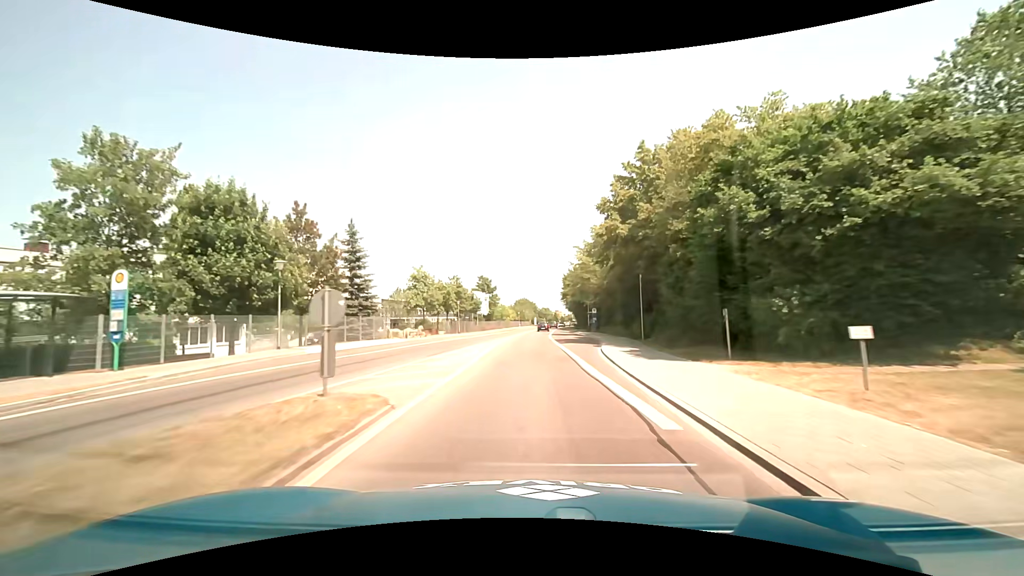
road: primary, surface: asphalt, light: Day
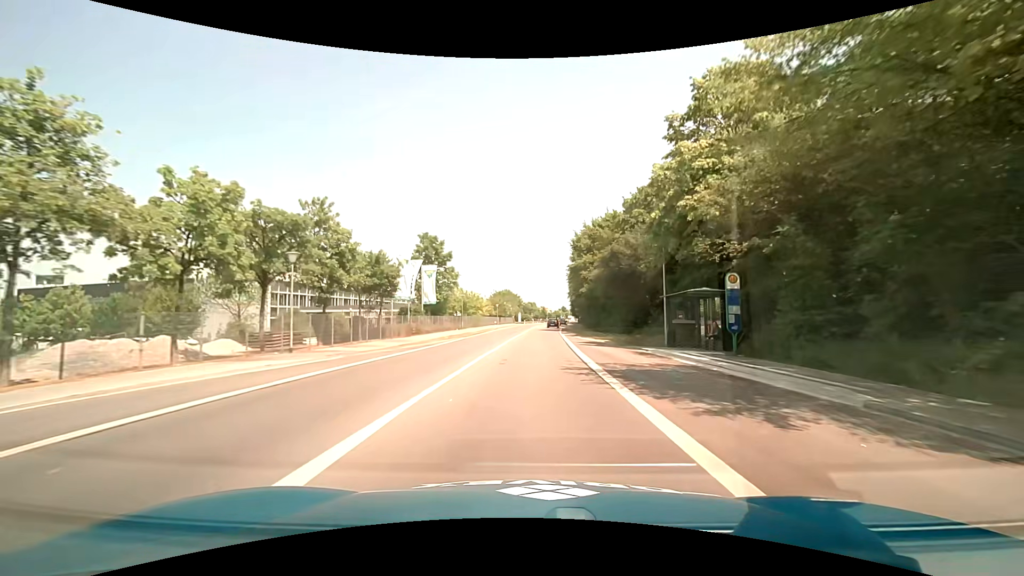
(+0.1, +46.0) m; +2°
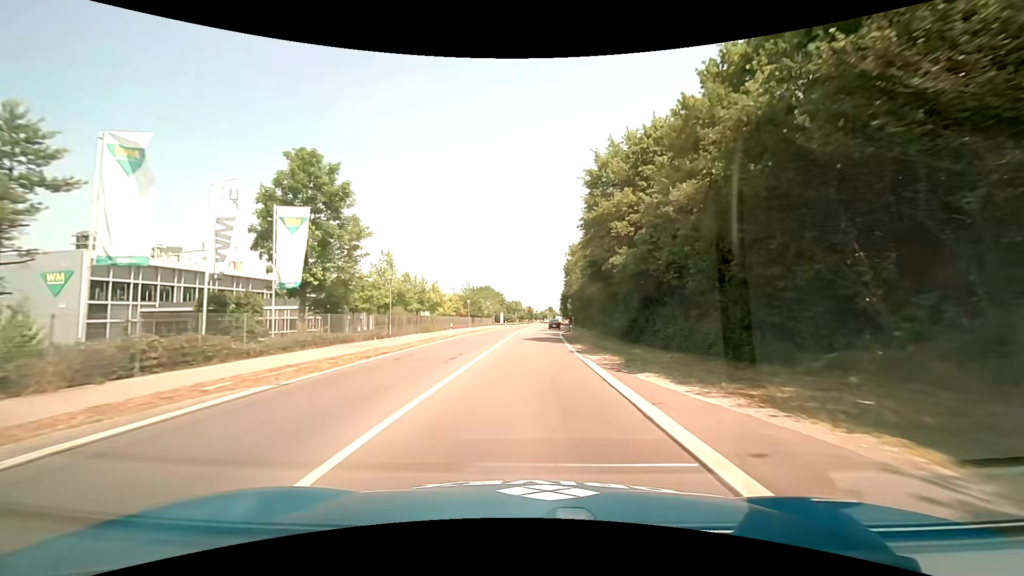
(+0.5, +27.8) m; +2°
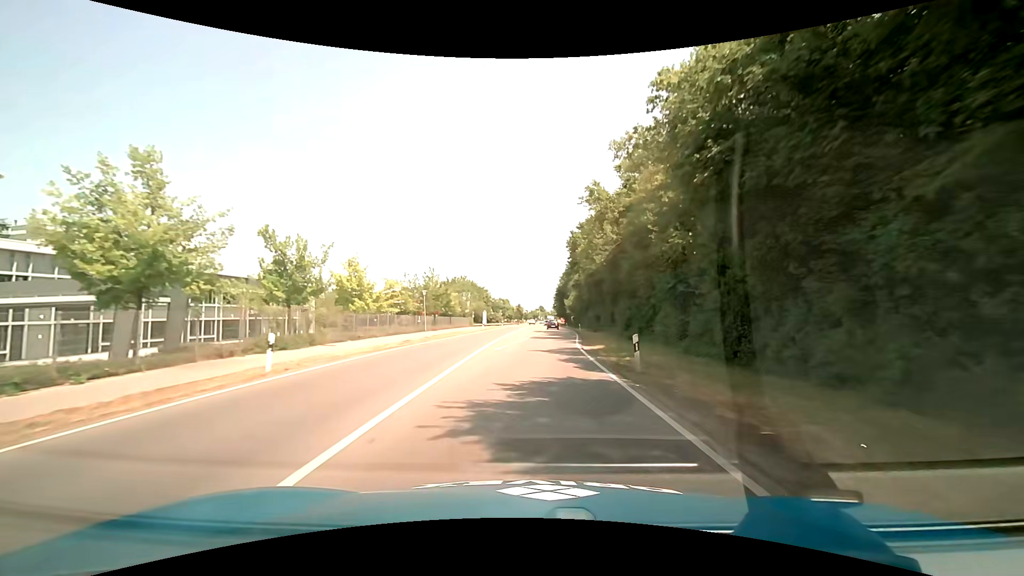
(+0.1, +27.4) m; 0°
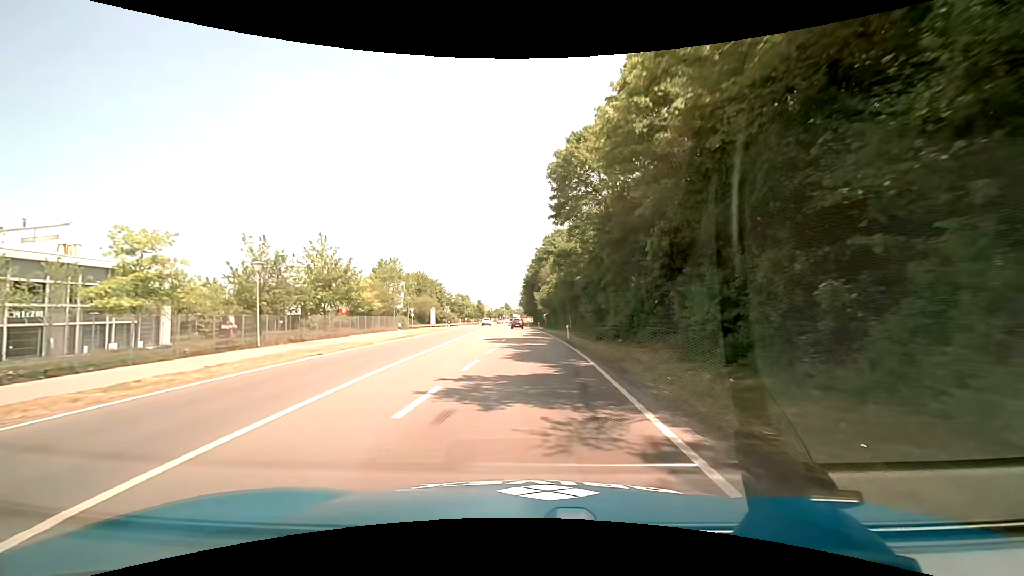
(+1.1, +26.9) m; +4°
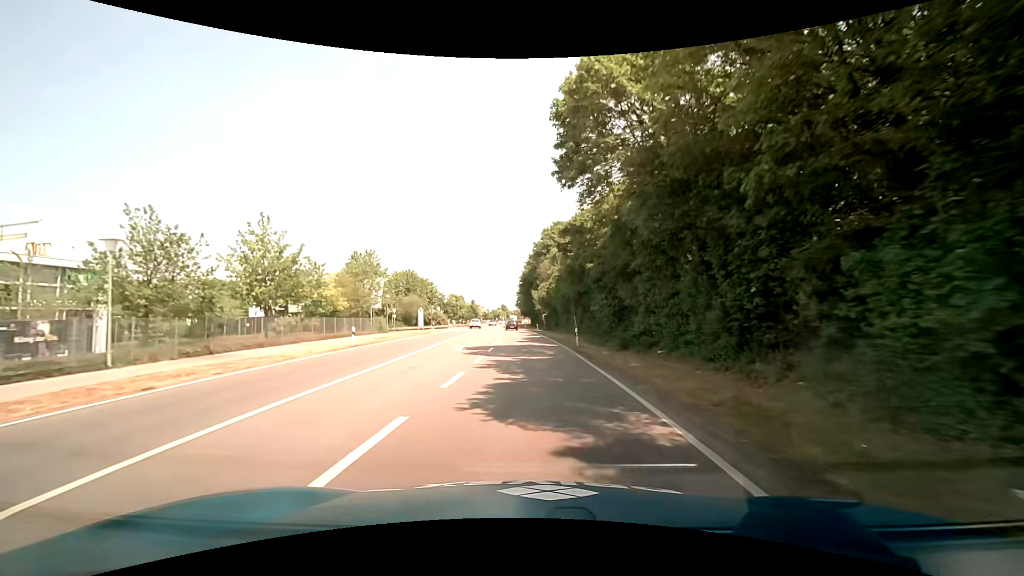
(0.0, +8.9) m; 0°
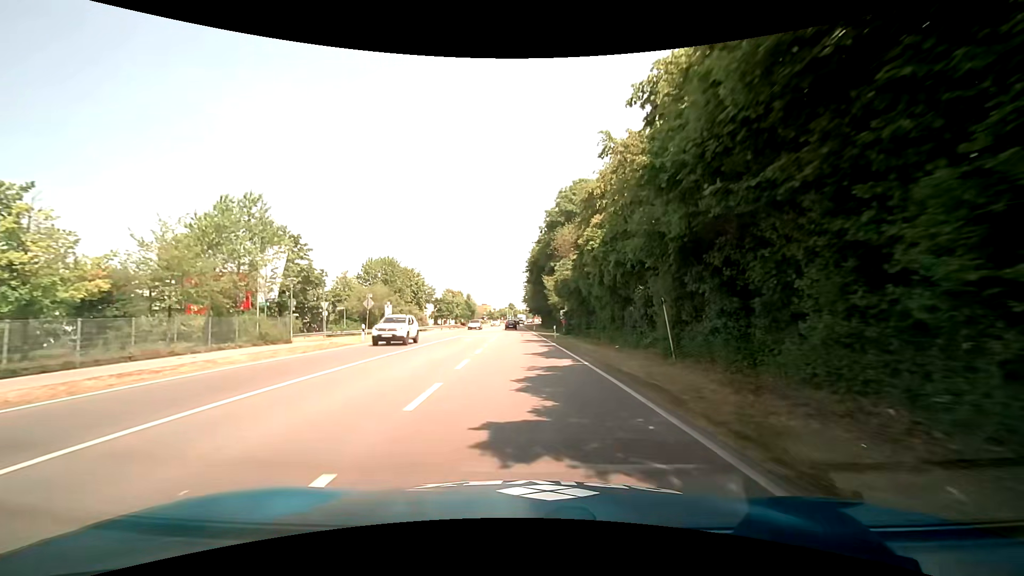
(-0.1, +26.4) m; -1°
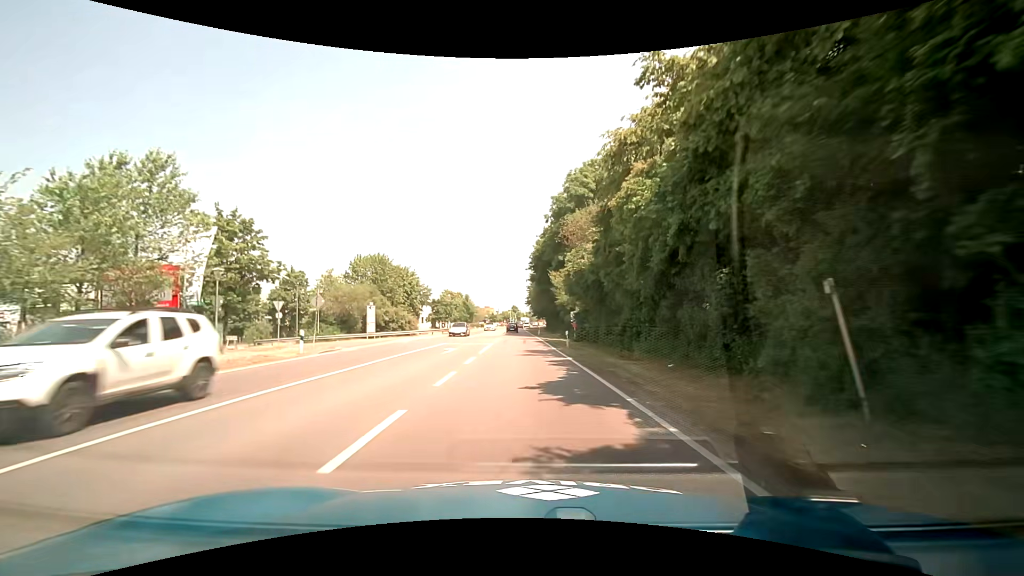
(0.0, +8.8) m; 0°
(0, +10) (0, +20) (0, +30) (0, +40) (-1, +50) (-1, +60) (-2, +70) (-2, +80) (-2, +90) (-2, +100) m
